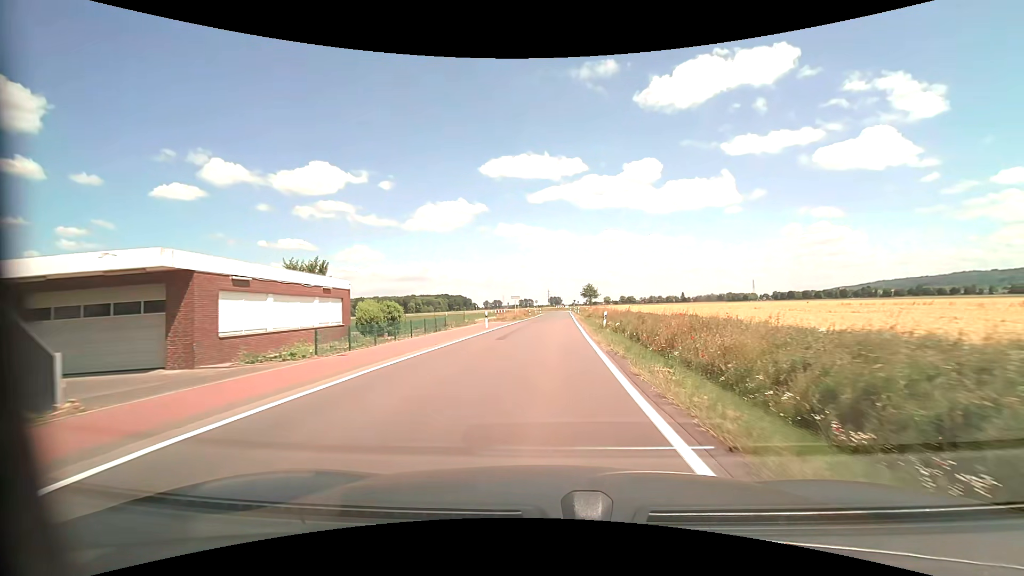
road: tertiary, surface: asphalt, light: Day
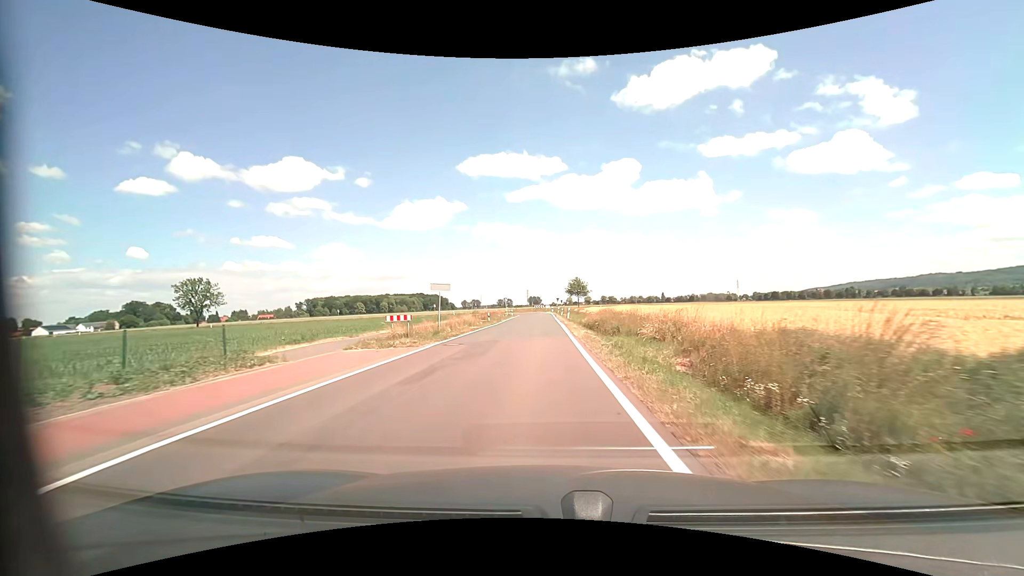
(+1.0, +30.5) m; +3°
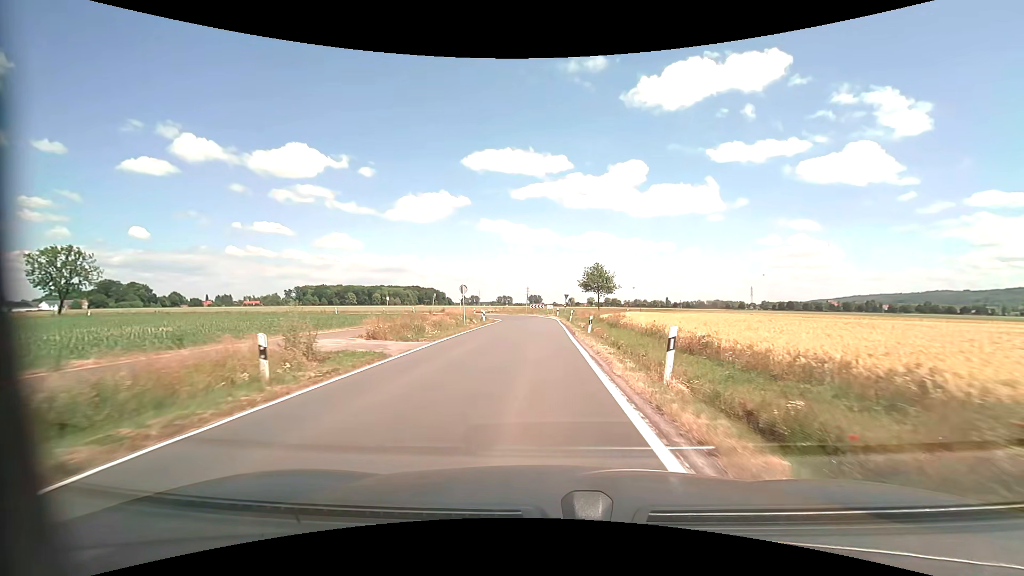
(-0.1, +37.6) m; 0°
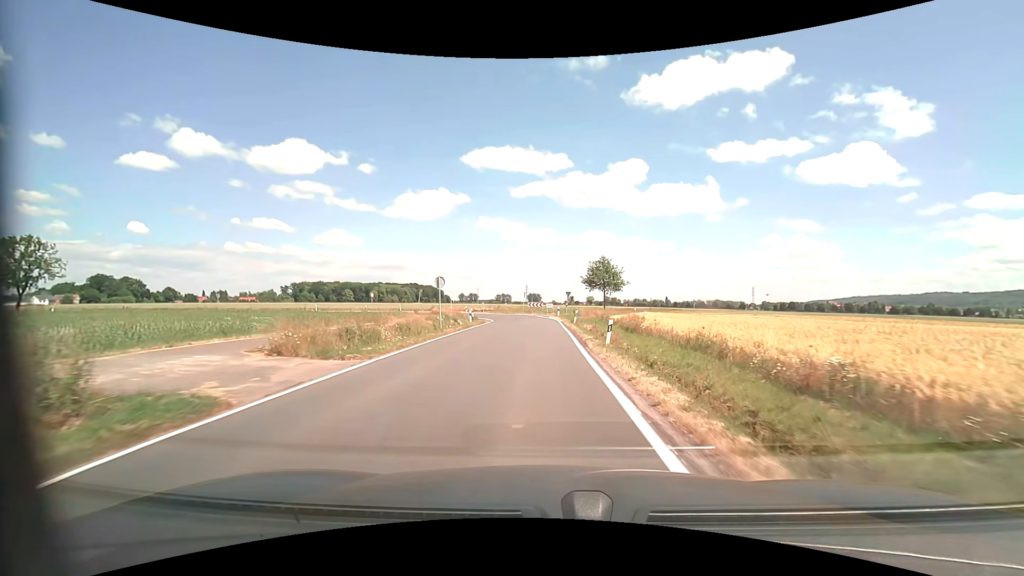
(0.0, +7.3) m; 0°
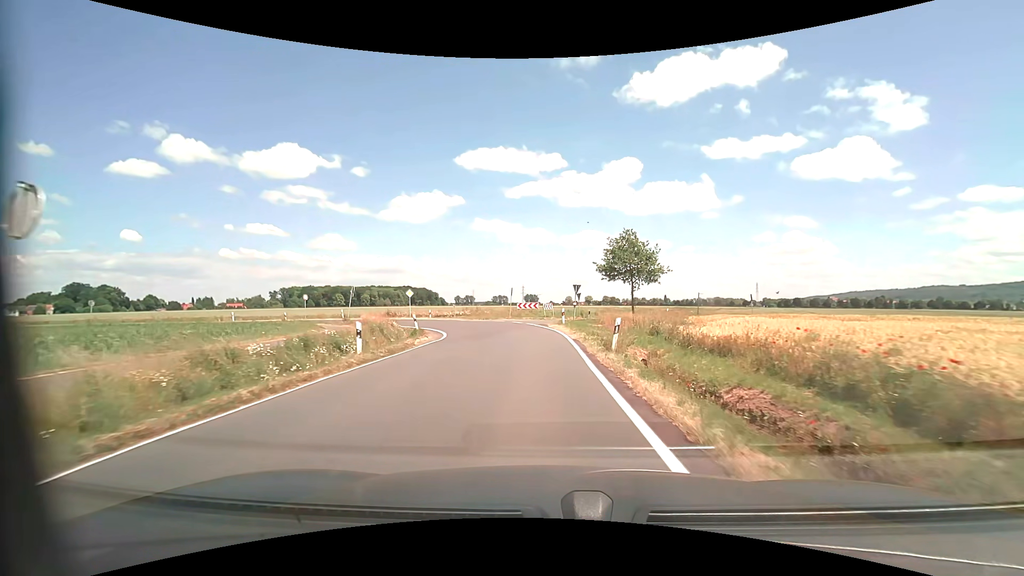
(+0.1, +20.8) m; 0°
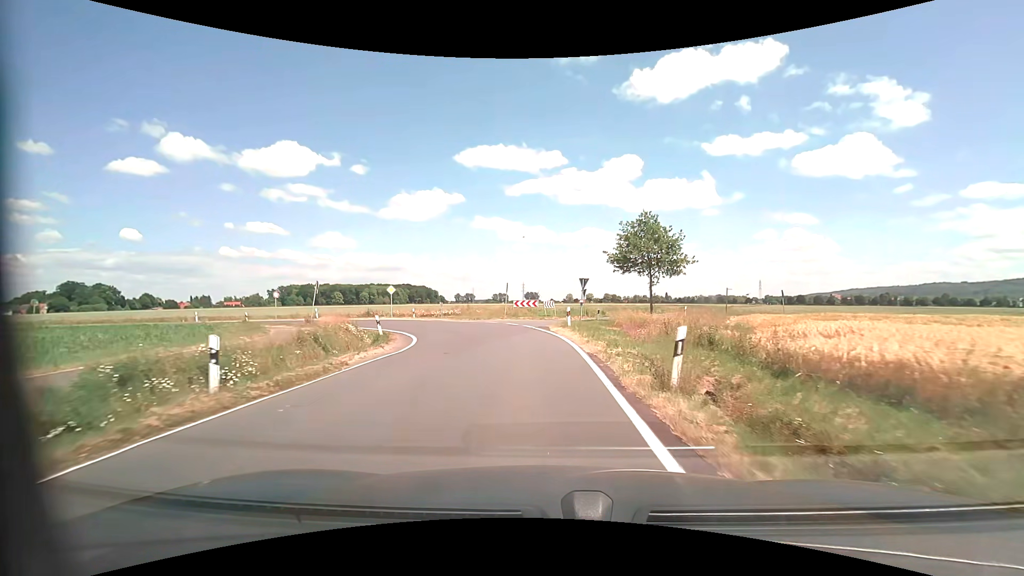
(0.0, +6.4) m; 0°
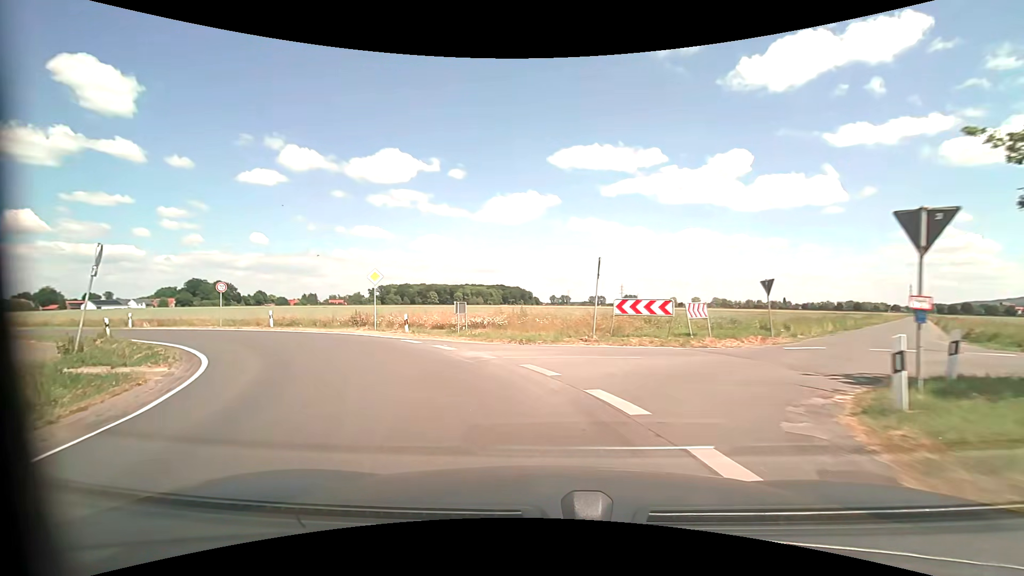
(-1.2, +23.1) m; -10°
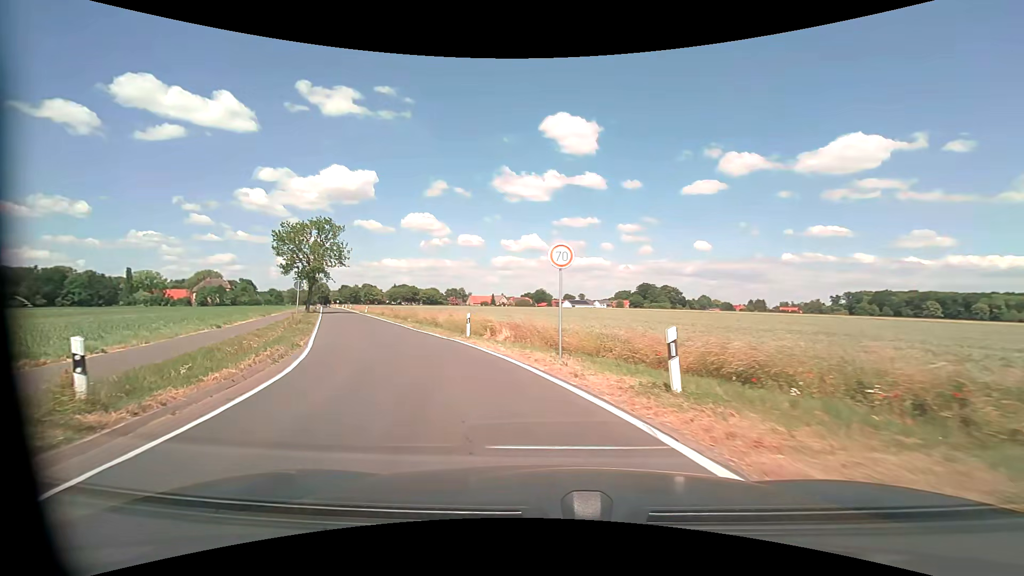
(-10.5, +21.9) m; -49°
(-1, +10) (-5, +19) (-8, +29) (-12, +38) (-17, +47) (-21, +56) (-25, +65) (-29, +74) (-33, +83) (-38, +92) m
